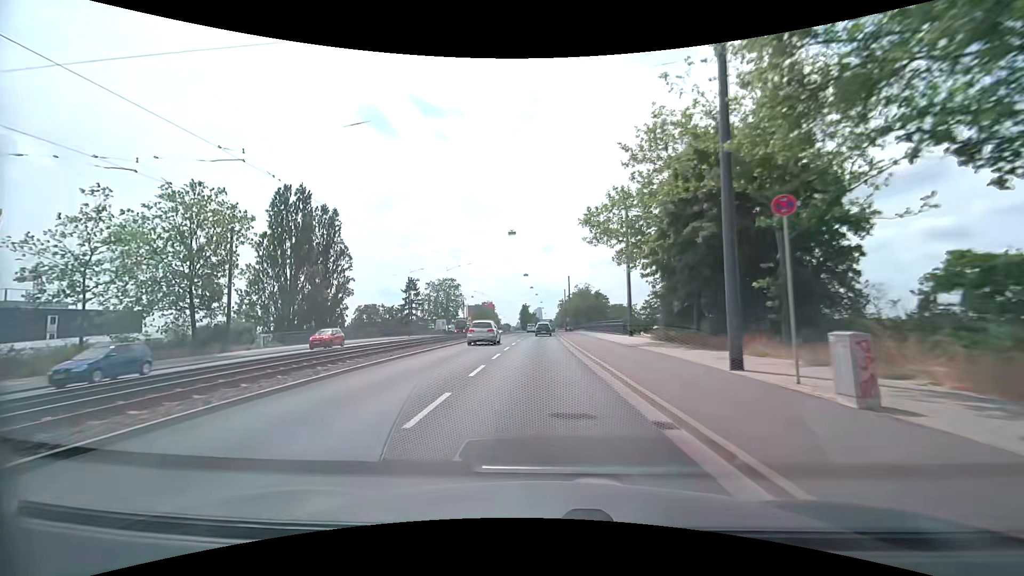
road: primary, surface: asphalt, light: Day
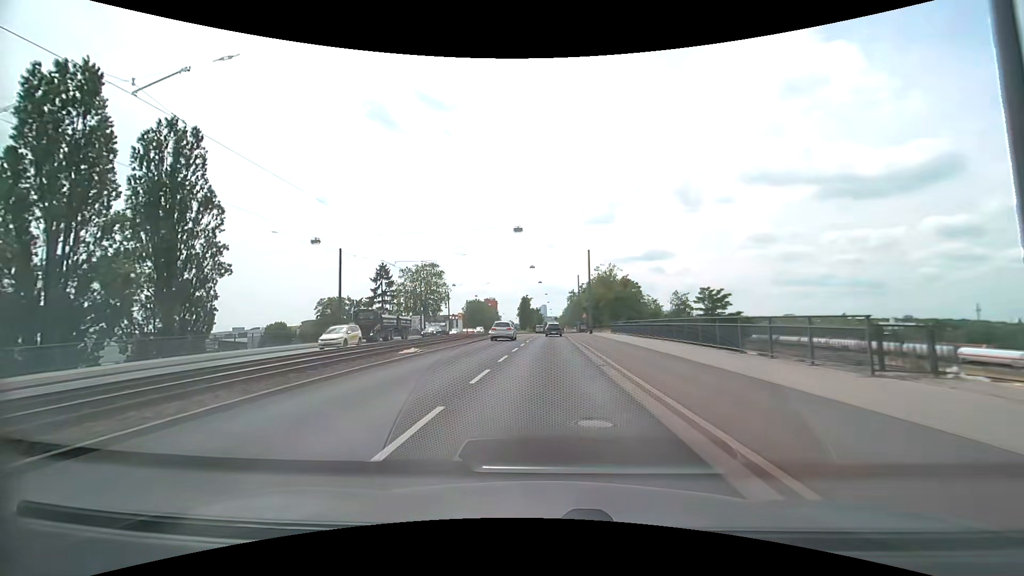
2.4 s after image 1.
(-0.3, +31.8) m; 0°
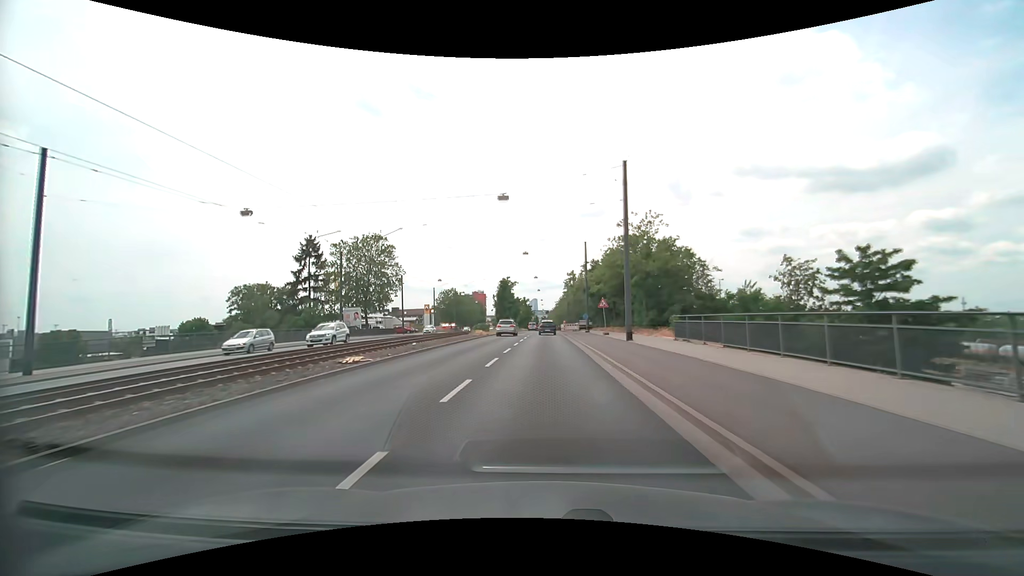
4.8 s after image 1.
(+0.2, +32.8) m; +1°
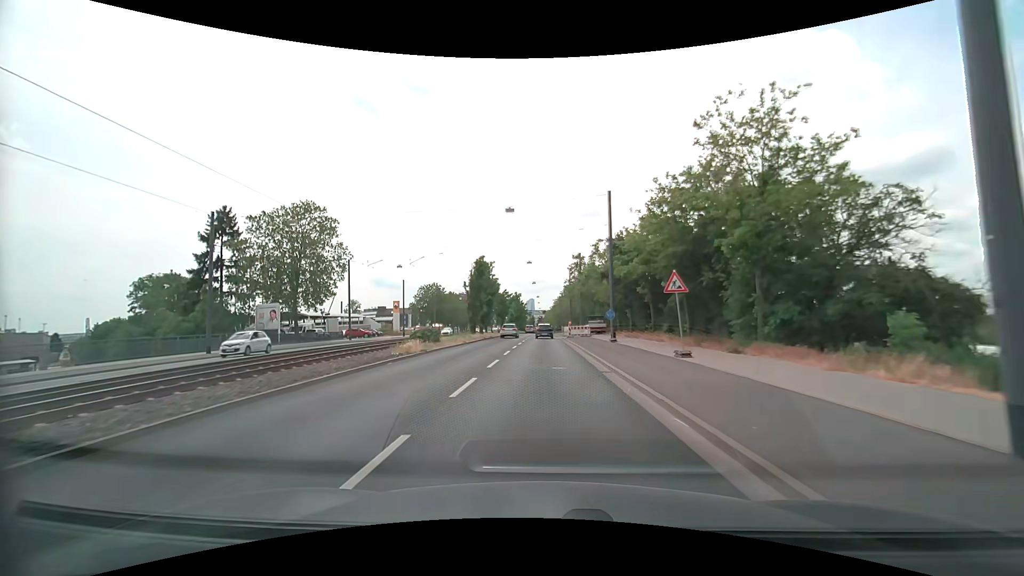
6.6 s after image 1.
(0.0, +23.0) m; 0°
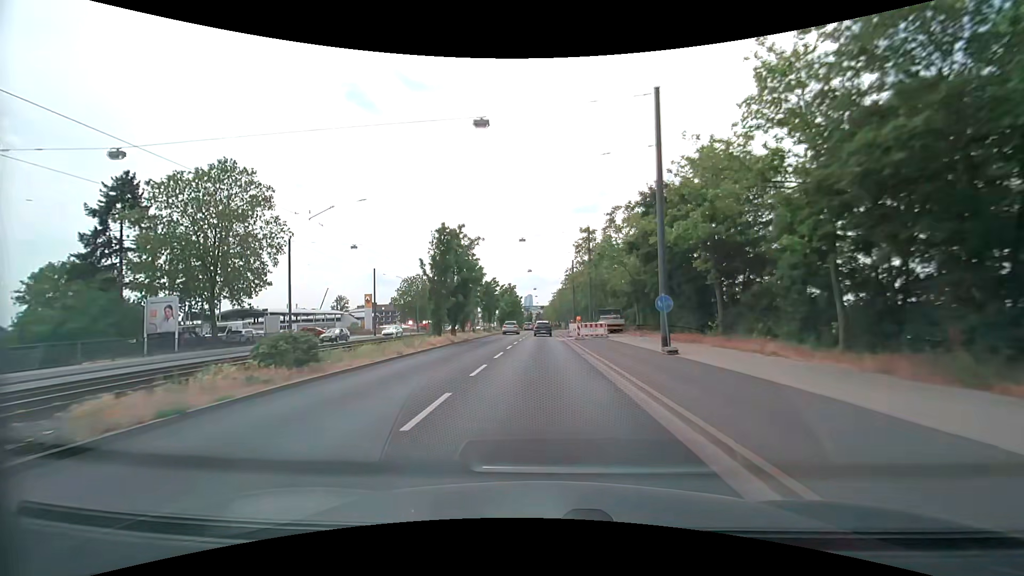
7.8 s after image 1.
(0.0, +15.0) m; 0°
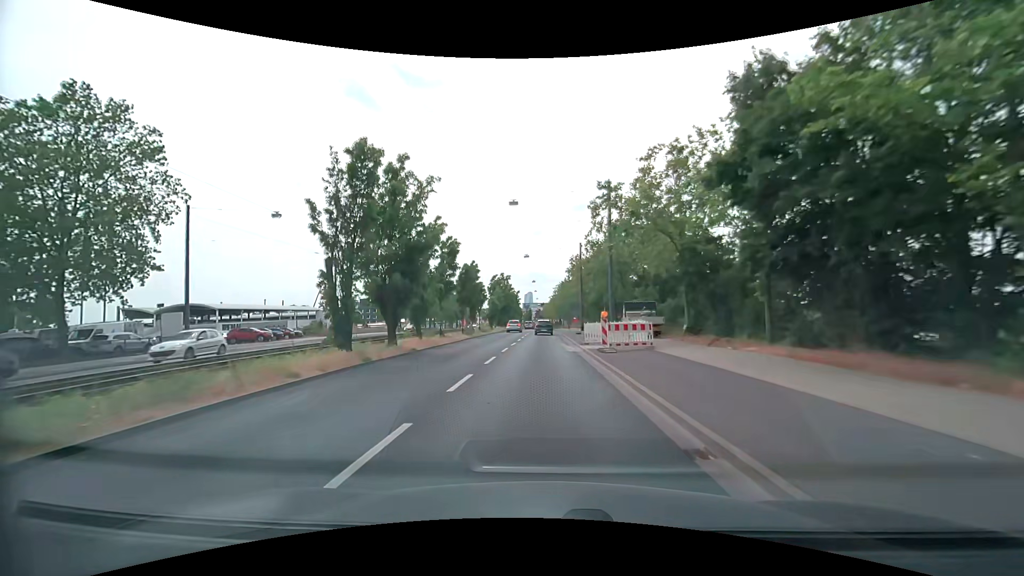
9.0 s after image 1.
(-0.1, +14.8) m; 0°
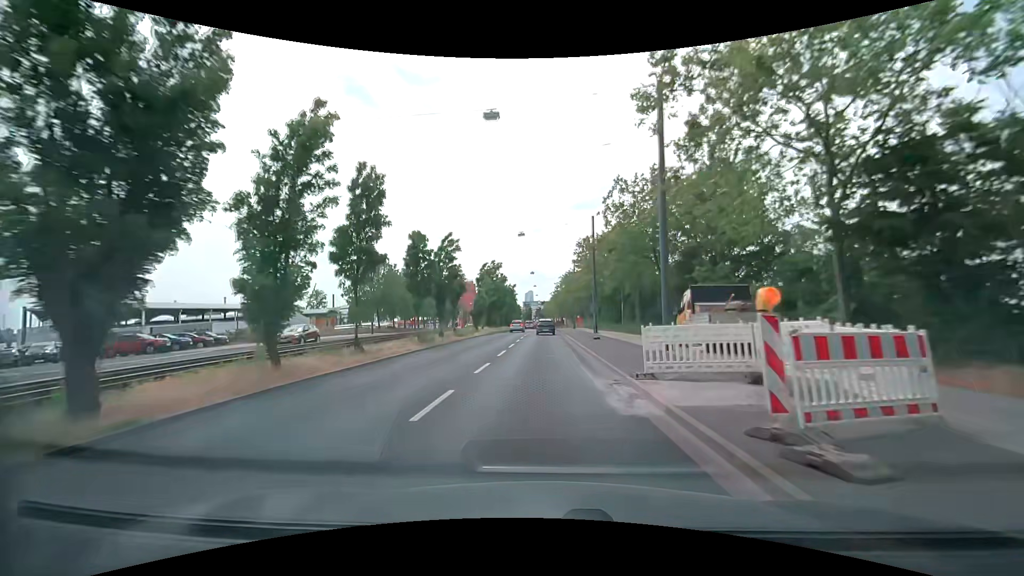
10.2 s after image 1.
(-0.1, +14.7) m; 0°
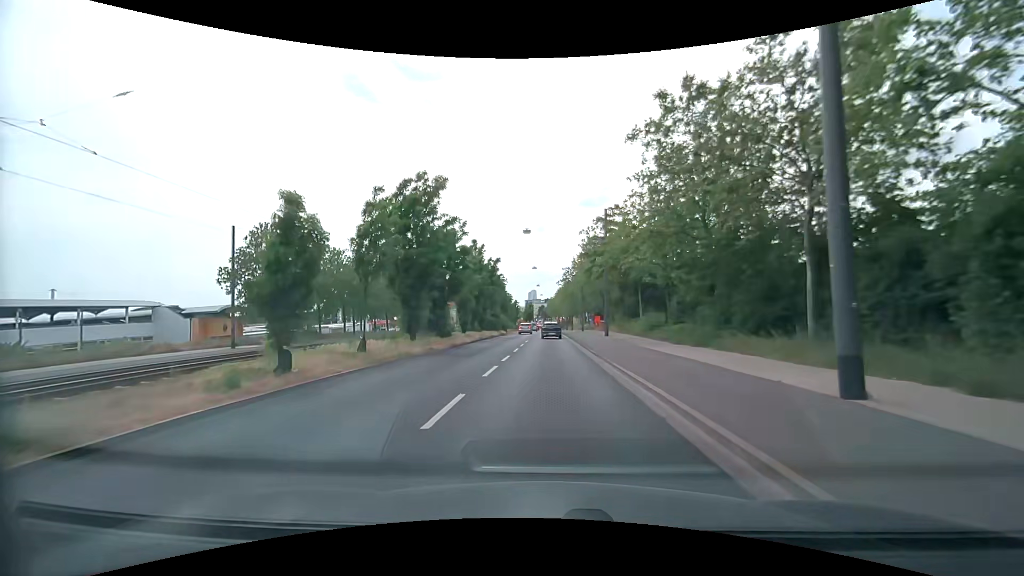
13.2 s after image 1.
(-0.3, +36.4) m; -1°
(0, +10) (0, +20) (0, +30) (0, +40) (+1, +50) (+1, +60) (+1, +70) (+1, +80) (+1, +90) (+1, +100) m
